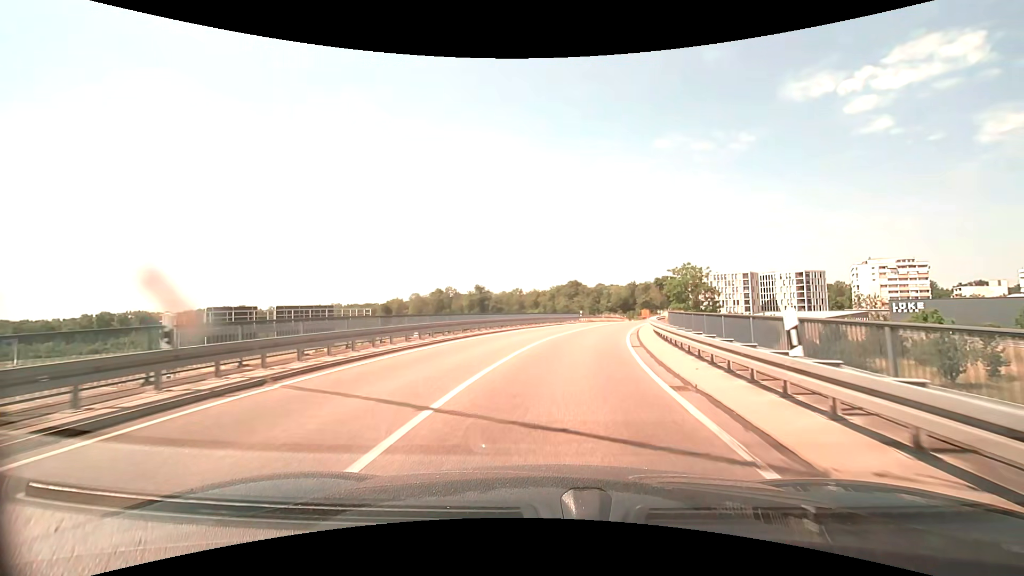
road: trunk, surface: asphalt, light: Day
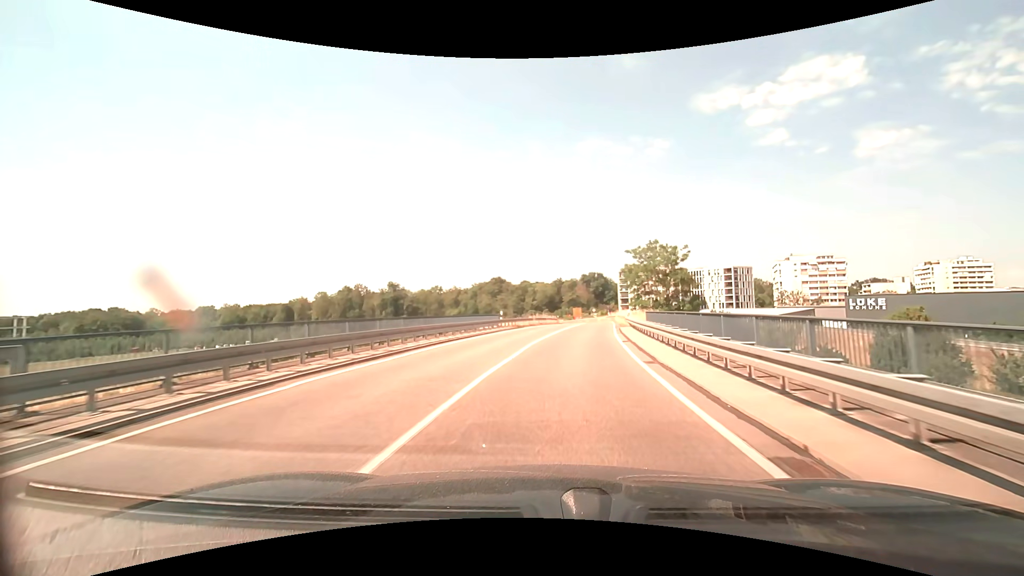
(+1.8, +22.9) m; +9°
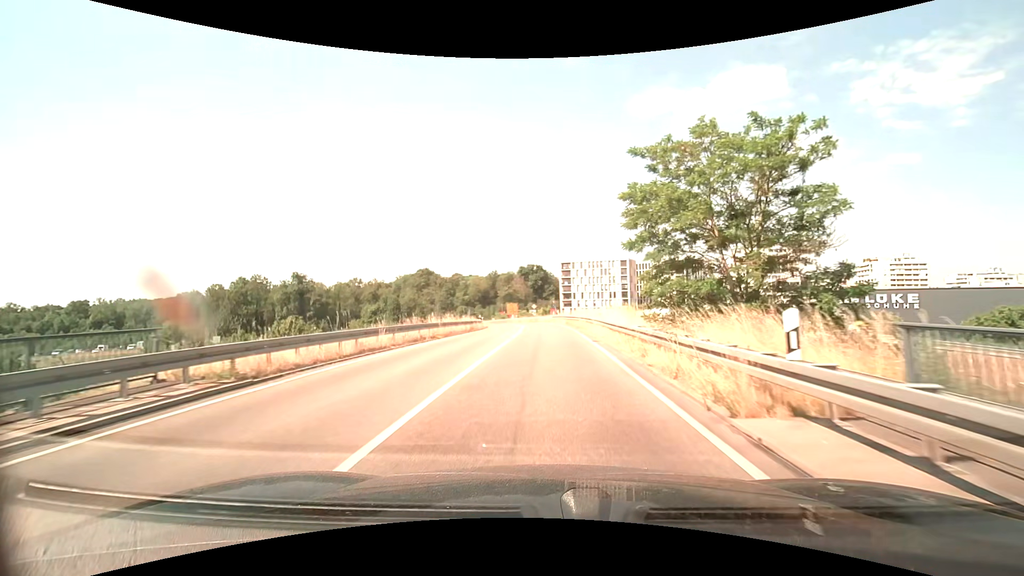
(+2.3, +30.2) m; +7°
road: trunk_link
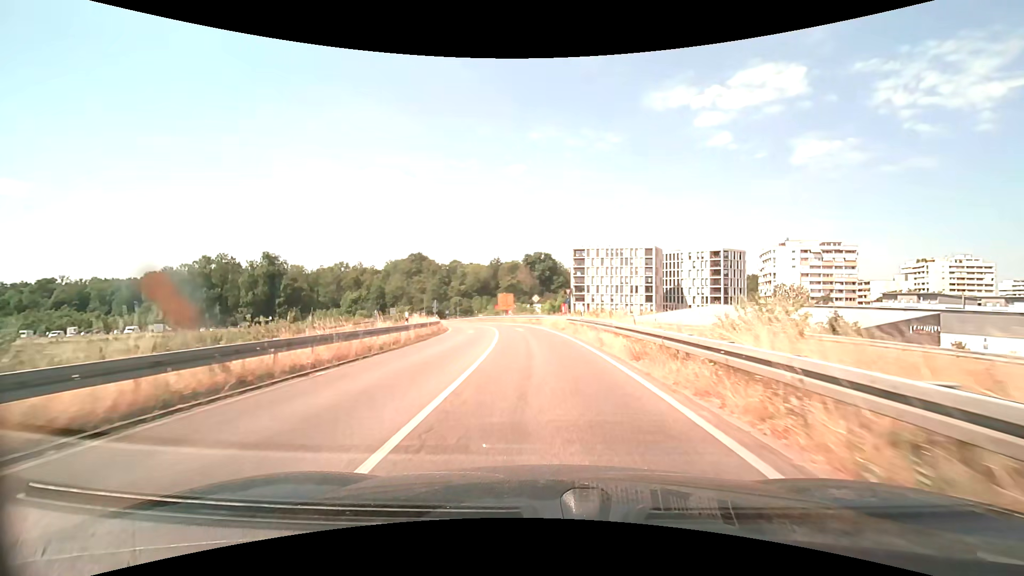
(0.0, +29.7) m; -1°
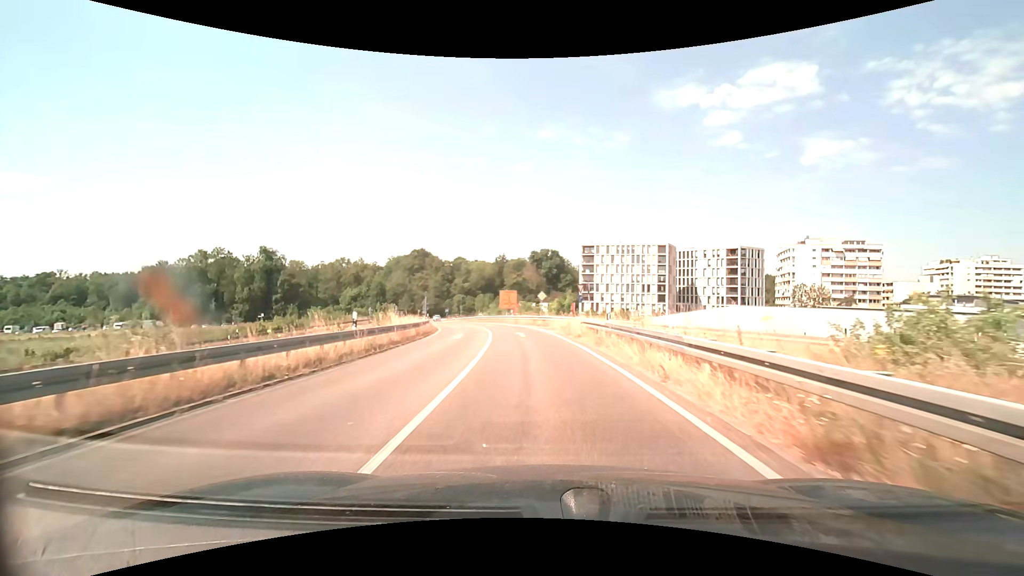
(0.0, +7.3) m; -1°
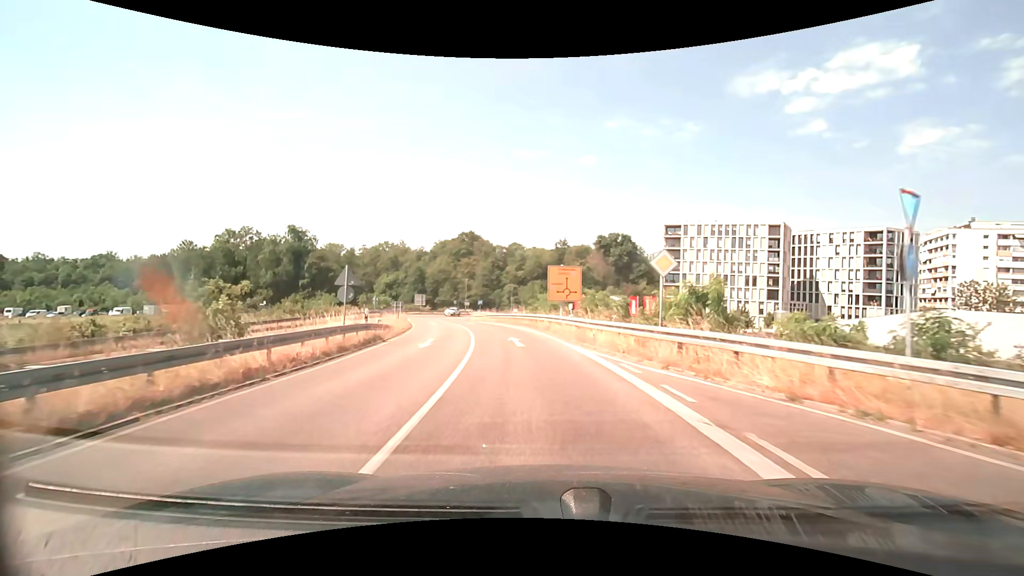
(-1.4, +29.0) m; -7°
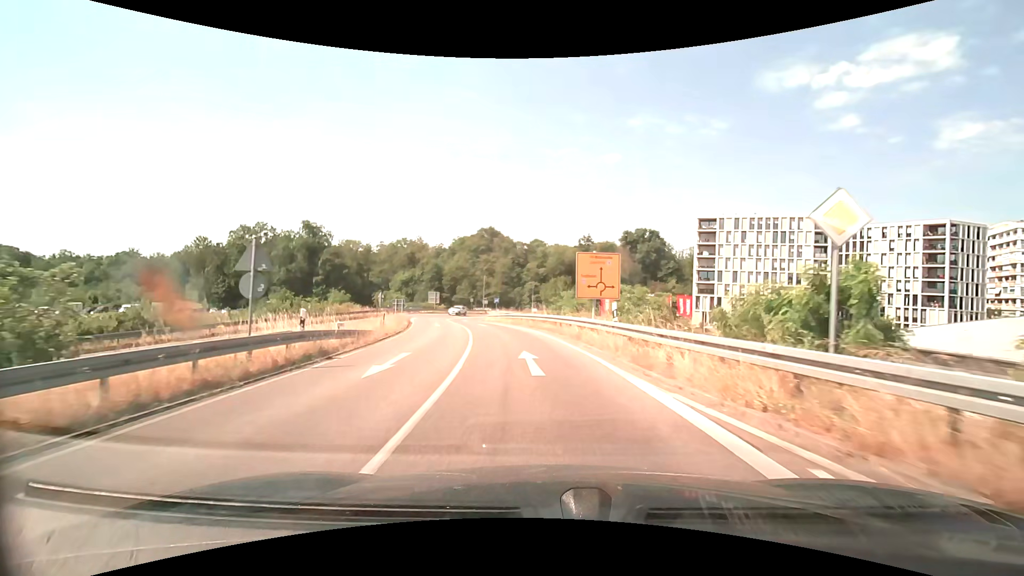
(-0.2, +7.2) m; -3°
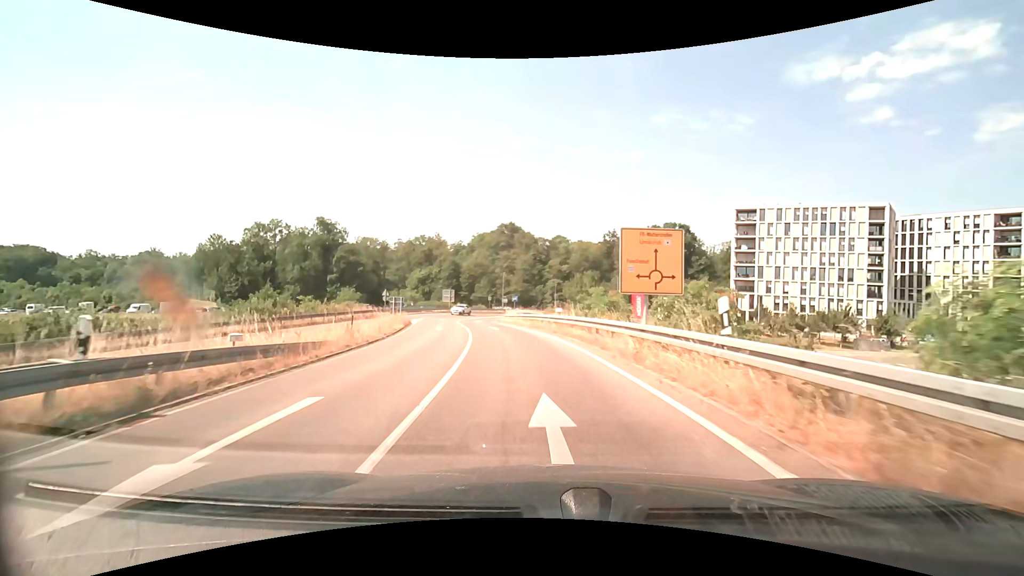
(-0.2, +7.1) m; -3°
(0, +10) (-1, +20) (-3, +30) (-5, +40) (-6, +50) (-7, +60) (-6, +70) (-4, +79) (0, +88) (+8, +94) m
